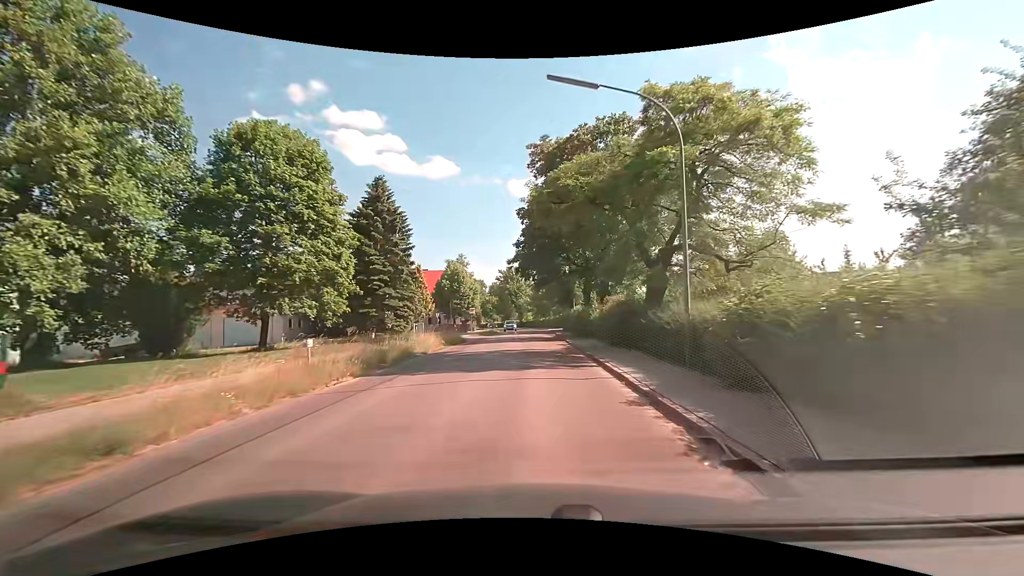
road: secondary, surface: asphalt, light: Day
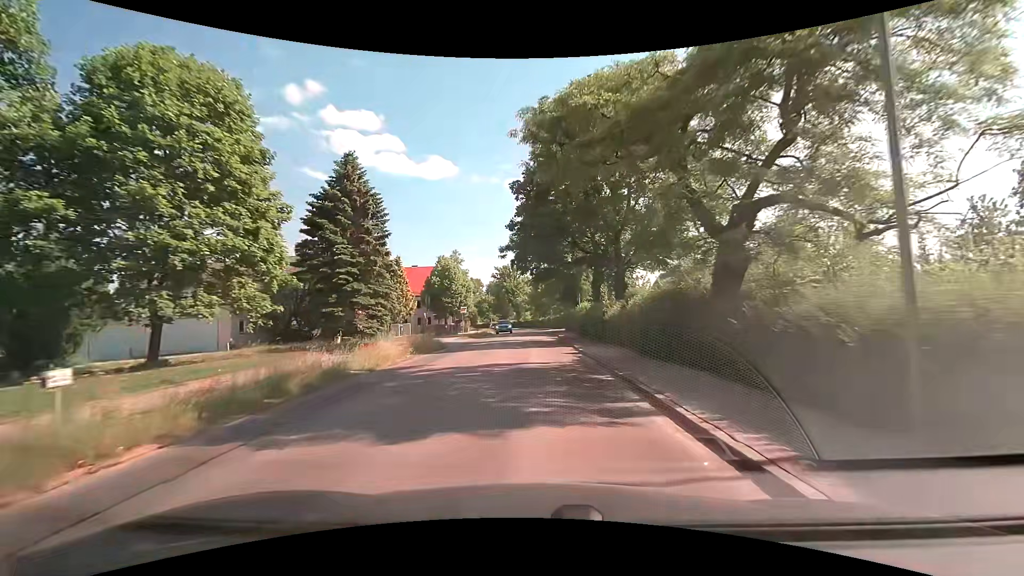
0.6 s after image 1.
(0.0, +7.1) m; 0°
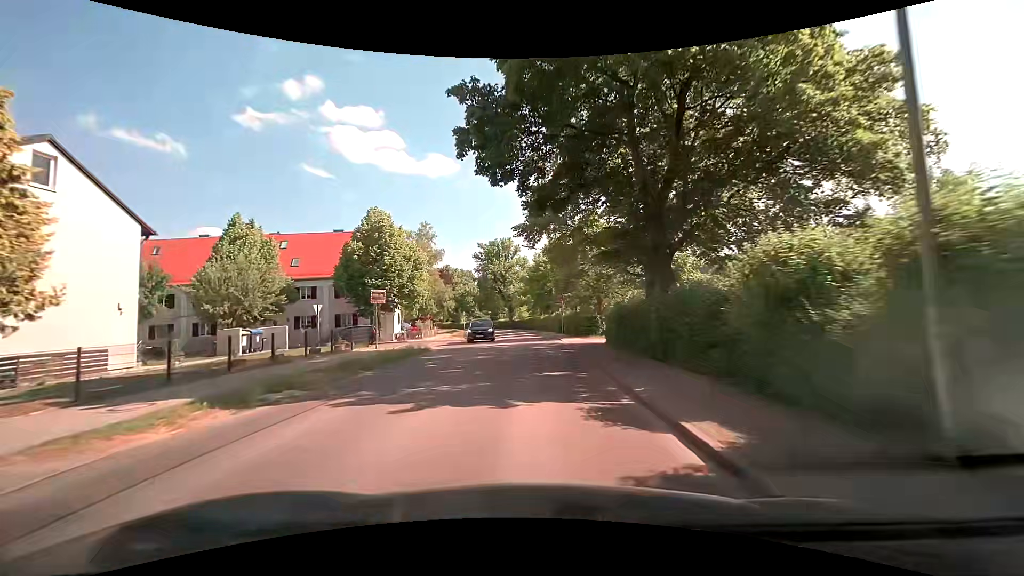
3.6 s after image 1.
(+0.1, +33.2) m; 0°
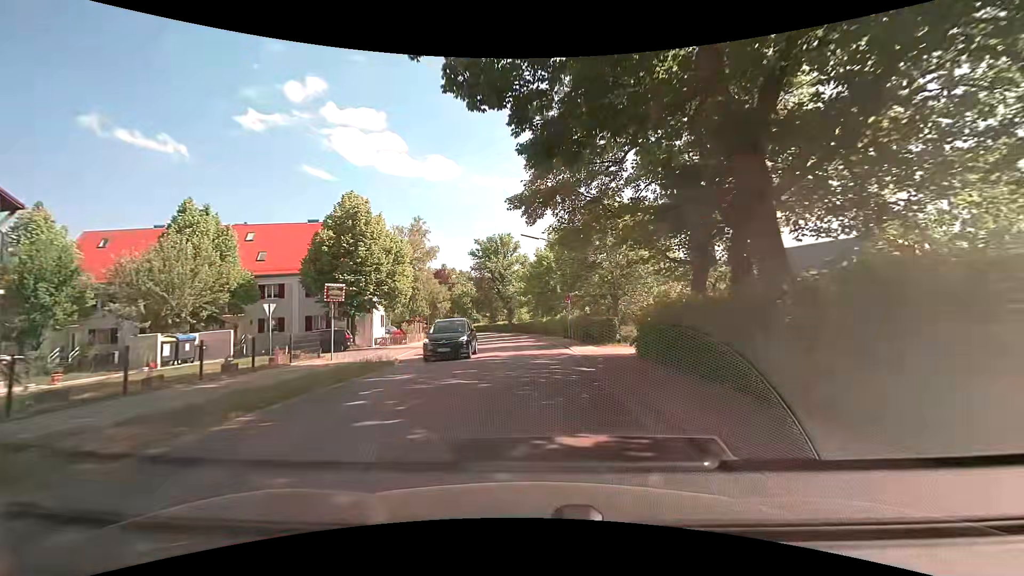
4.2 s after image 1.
(0.0, +6.4) m; -1°
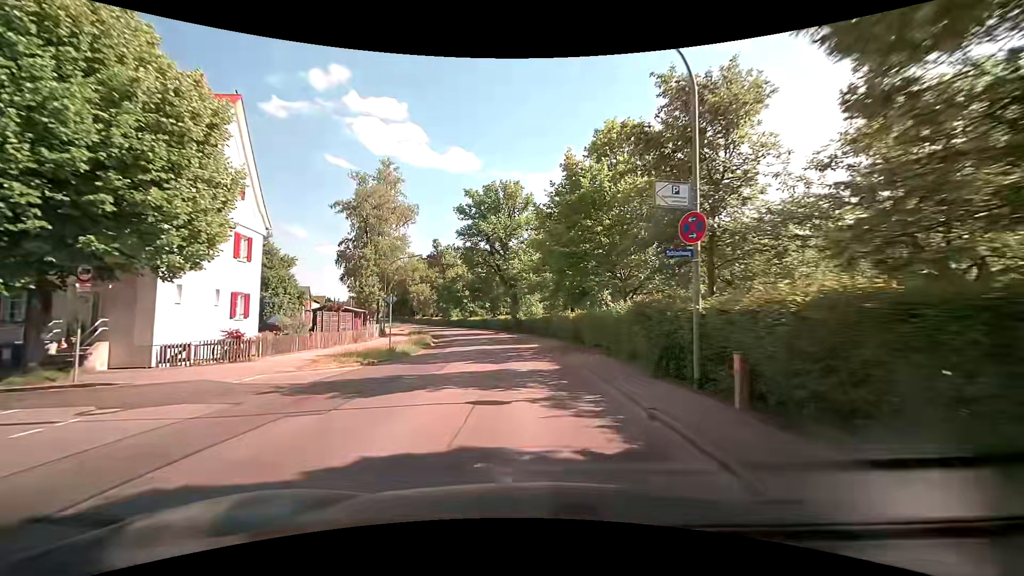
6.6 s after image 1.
(+0.2, +25.7) m; -1°
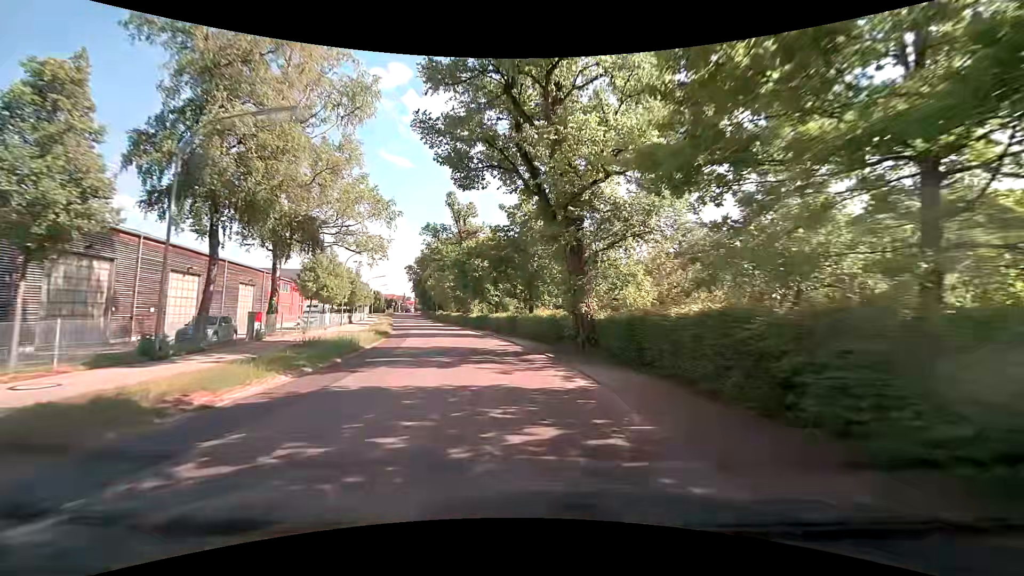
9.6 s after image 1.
(-1.4, +31.5) m; -8°
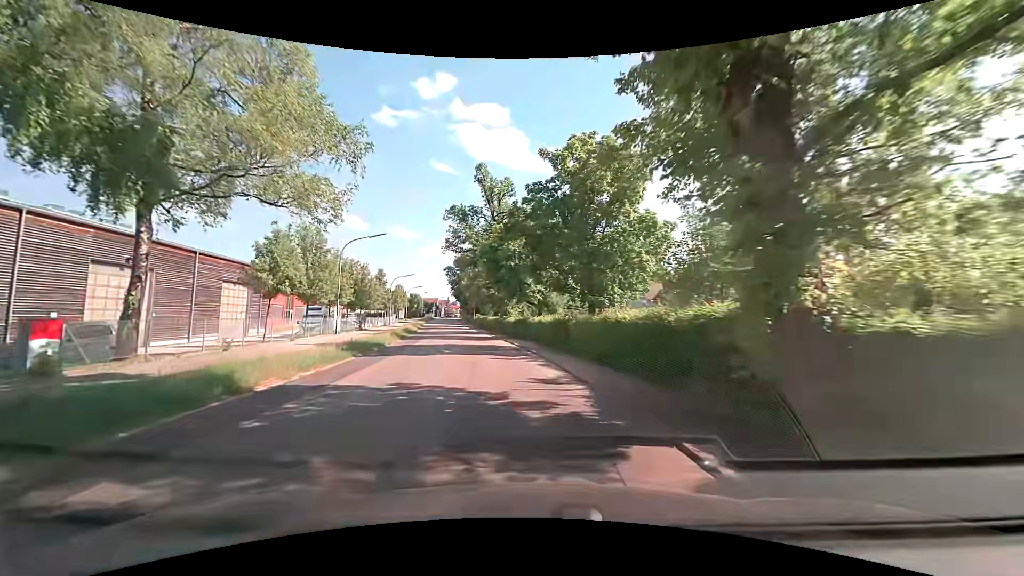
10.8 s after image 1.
(-0.1, +12.3) m; -3°
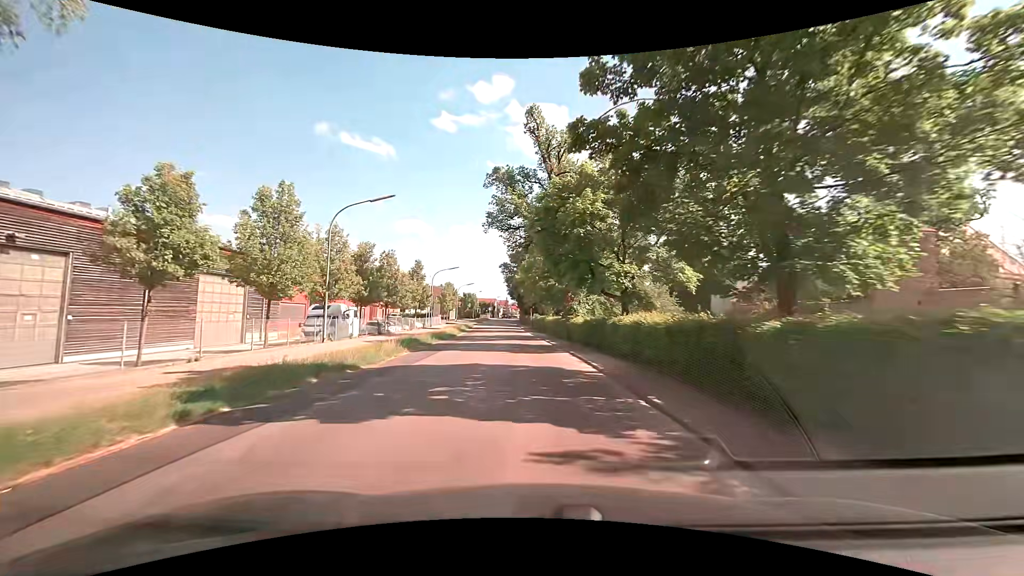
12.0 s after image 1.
(-0.8, +12.4) m; -7°
(0, +10) (-1, +20) (-2, +30) (-2, +40) (-3, +50) (-4, +60) (-4, +70) (-5, +80) (-6, +90) (-7, +100) m
